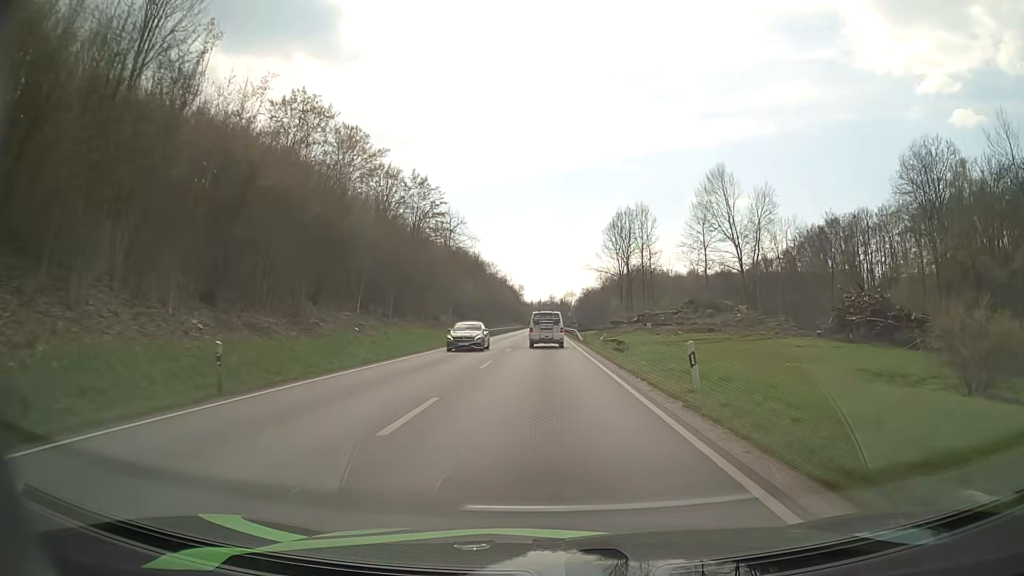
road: primary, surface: asphalt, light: Day
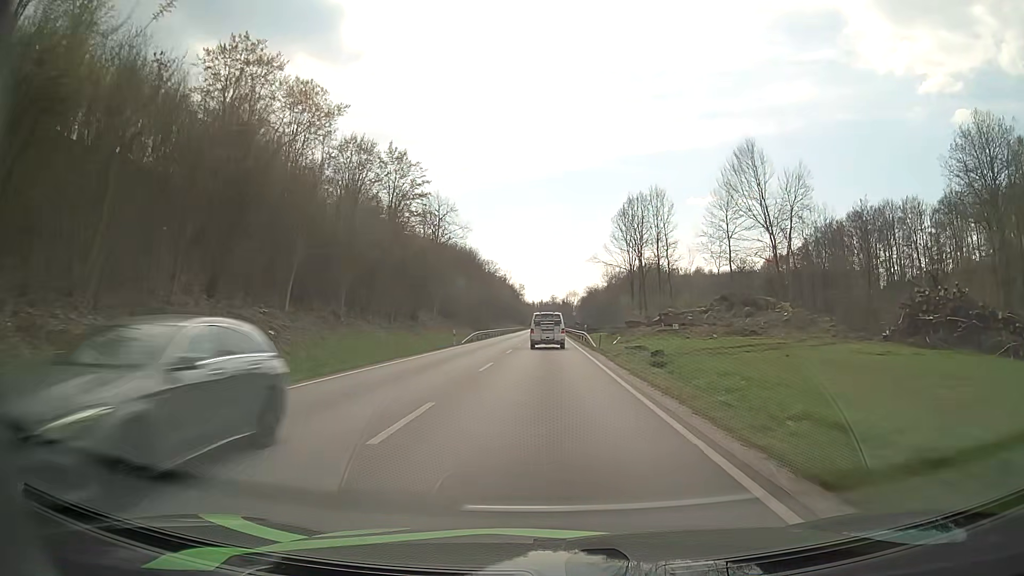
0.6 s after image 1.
(0.0, +12.7) m; 0°
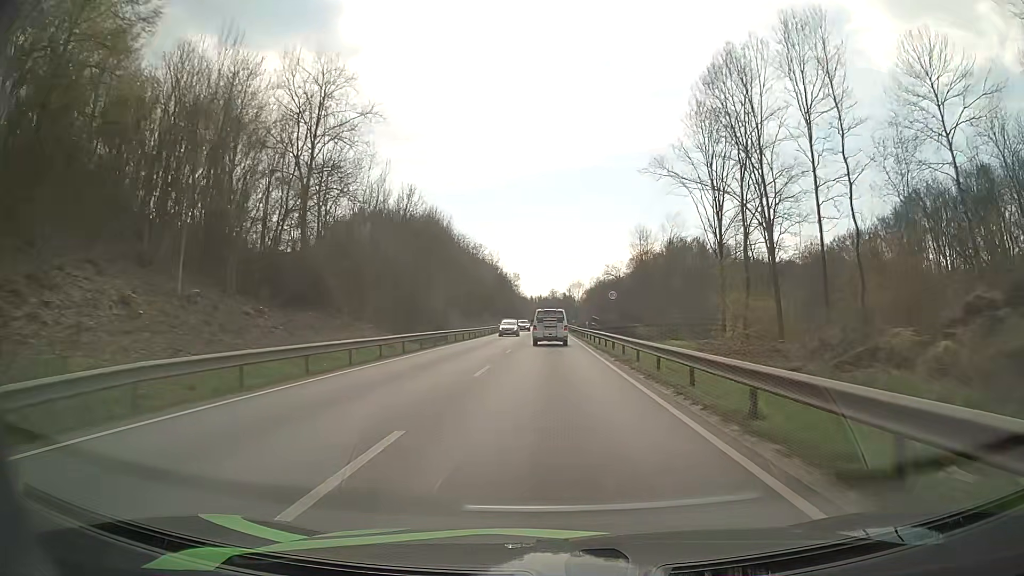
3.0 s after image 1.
(-0.2, +51.6) m; 0°
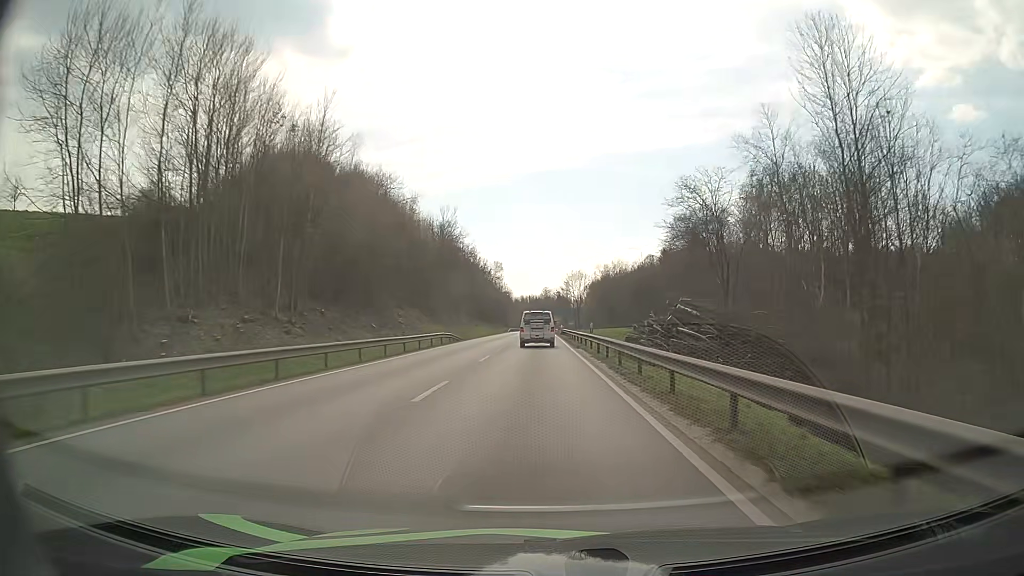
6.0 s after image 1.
(+0.4, +65.3) m; +1°
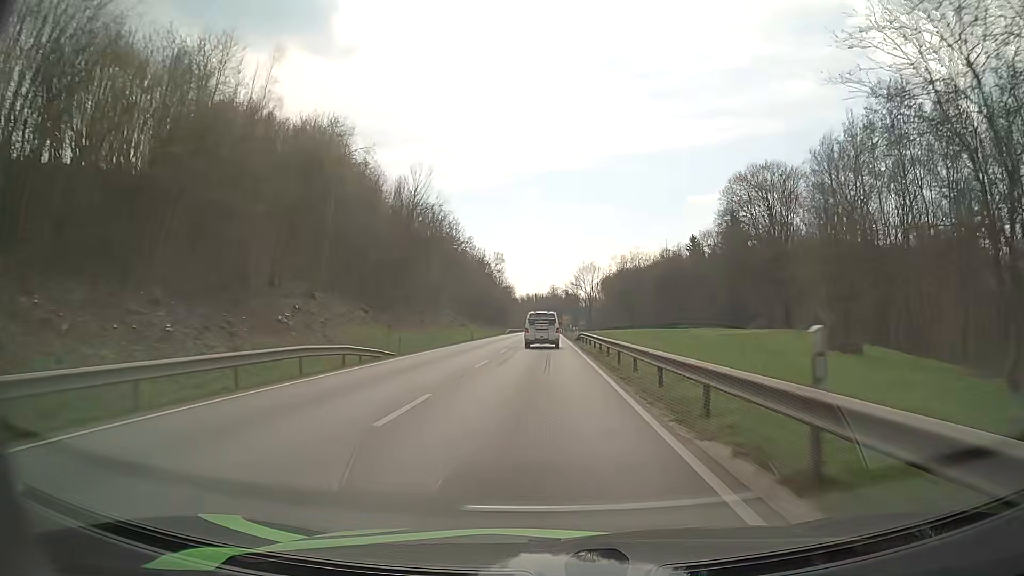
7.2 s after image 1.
(-0.1, +26.8) m; -1°
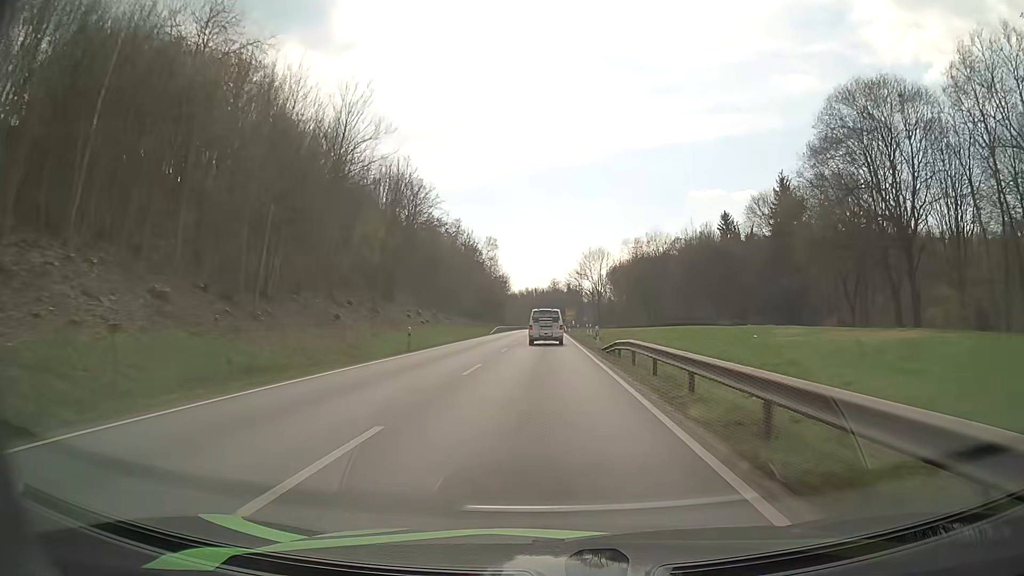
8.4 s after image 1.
(-0.1, +26.4) m; 0°
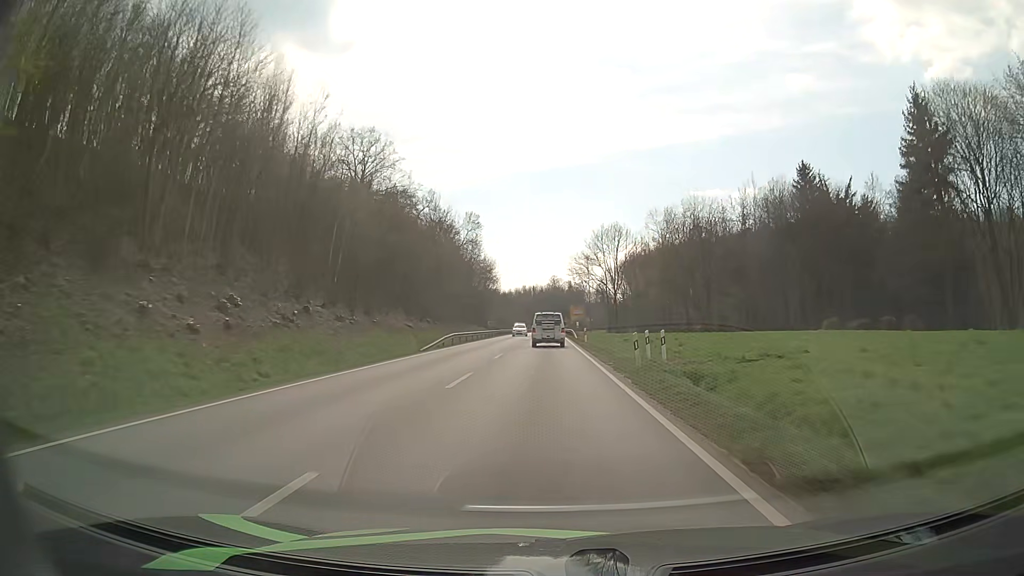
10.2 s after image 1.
(+0.1, +39.1) m; 0°
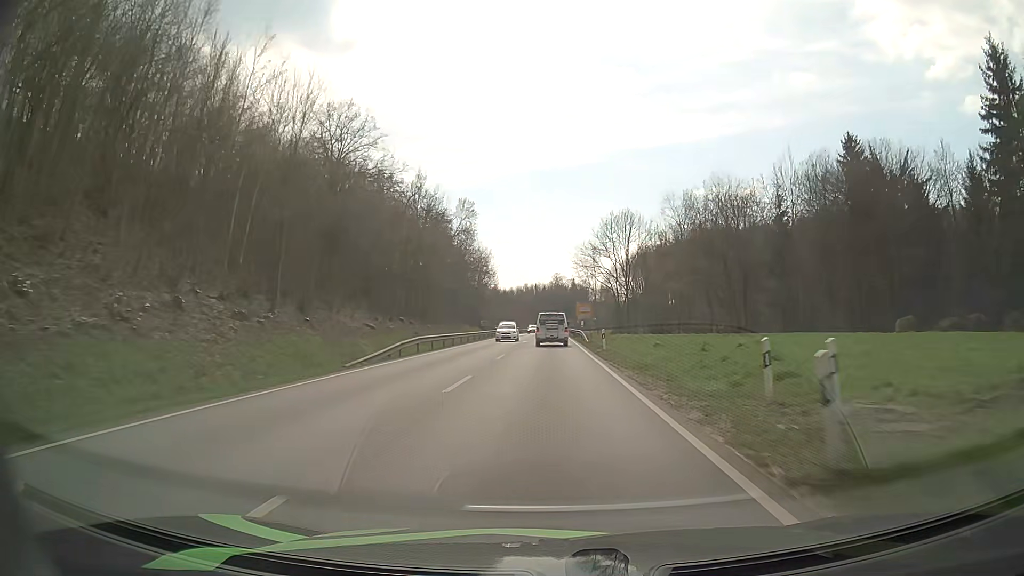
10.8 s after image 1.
(0.0, +13.1) m; 0°
(0, +10) (0, +20) (0, +30) (0, +40) (0, +50) (0, +60) (0, +70) (0, +80) (+1, +90) (+1, +100) m
